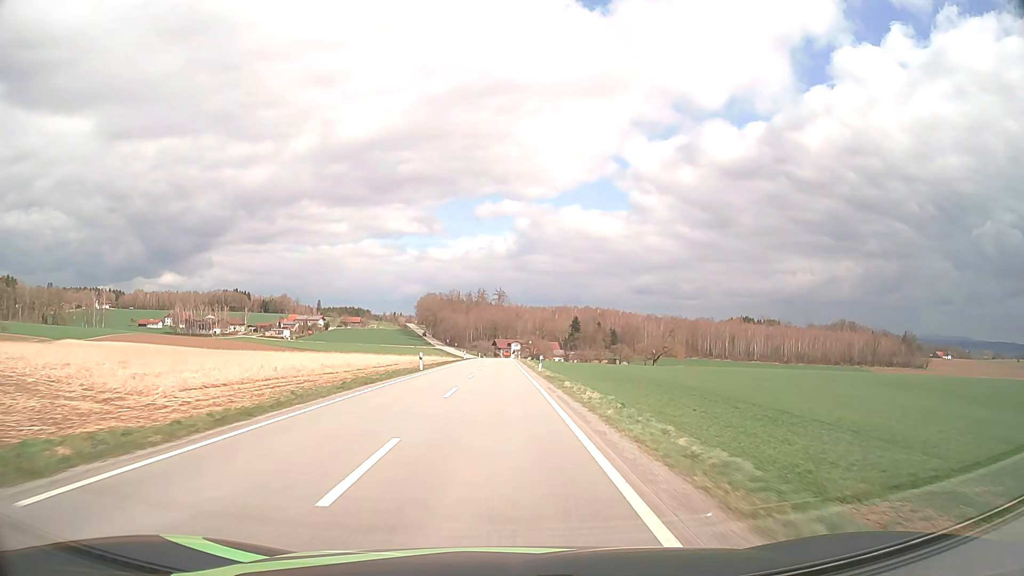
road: tertiary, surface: asphalt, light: Day
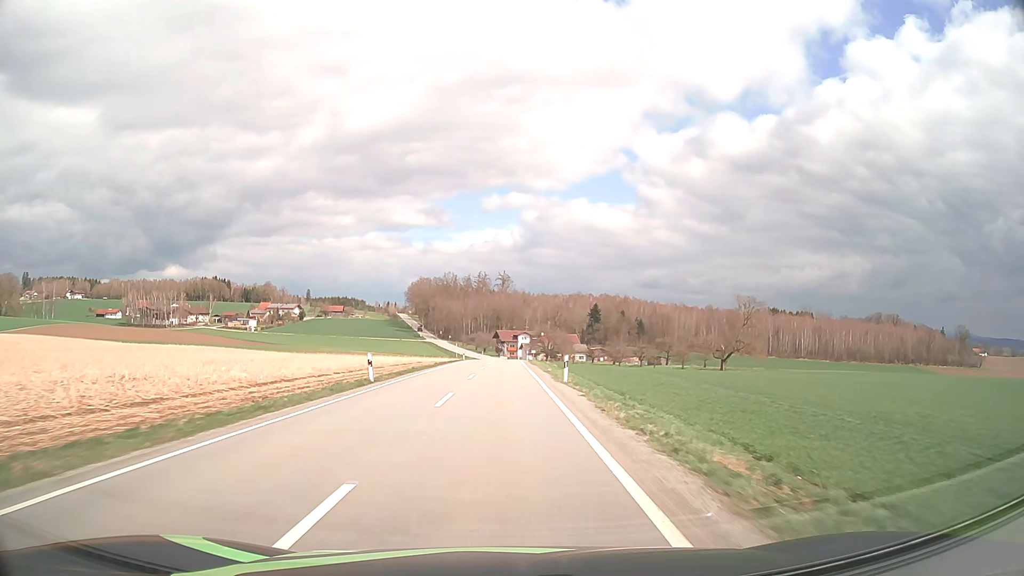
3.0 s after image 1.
(-0.2, +63.1) m; 0°
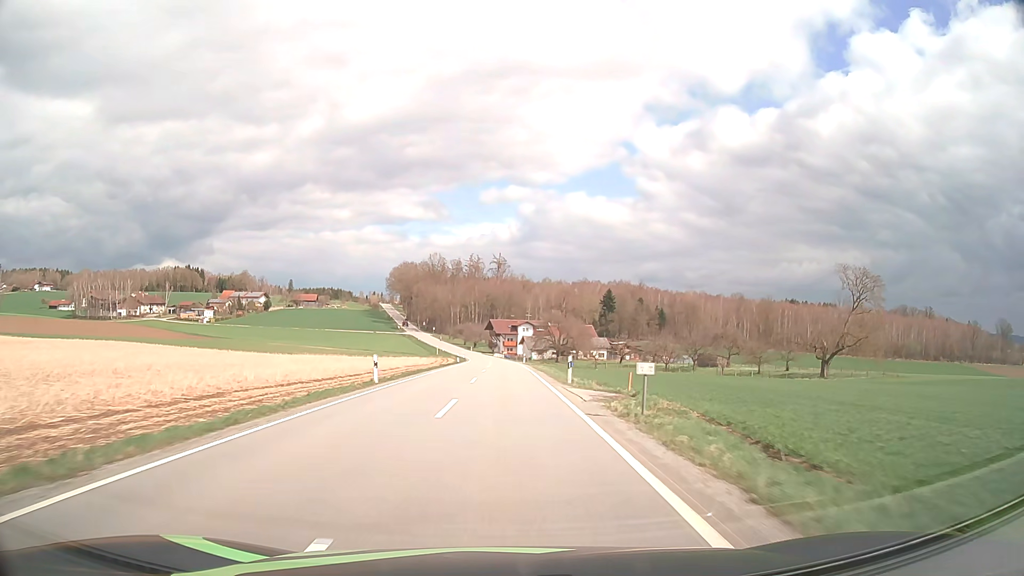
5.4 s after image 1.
(0.0, +49.9) m; 0°
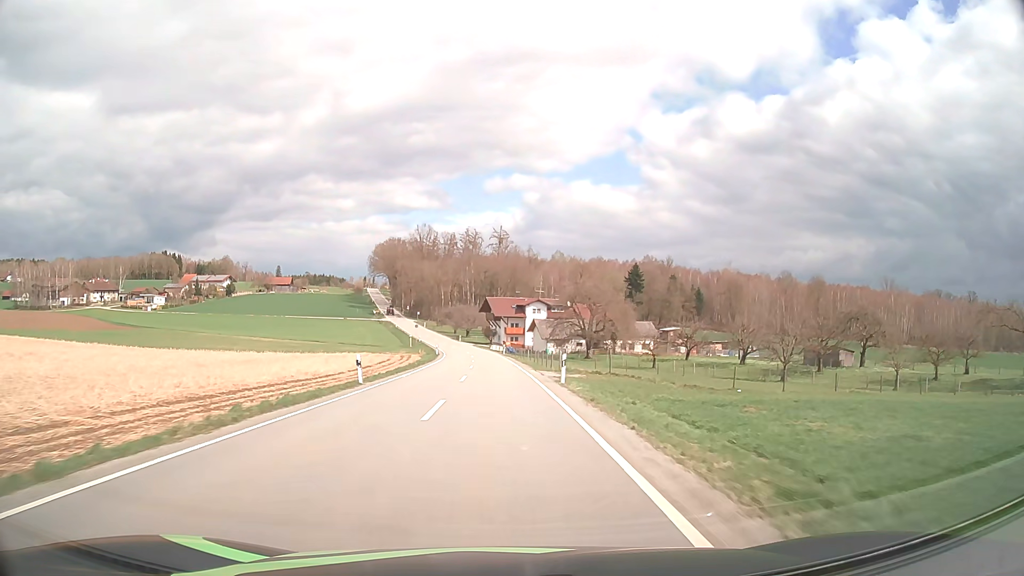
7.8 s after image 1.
(+0.1, +48.3) m; 0°
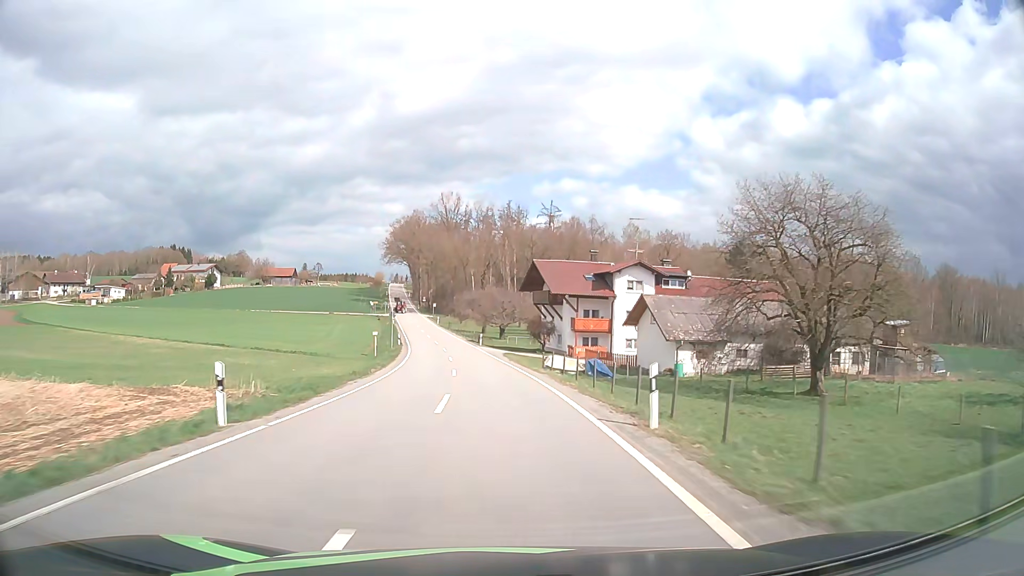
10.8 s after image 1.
(-1.7, +58.7) m; -4°
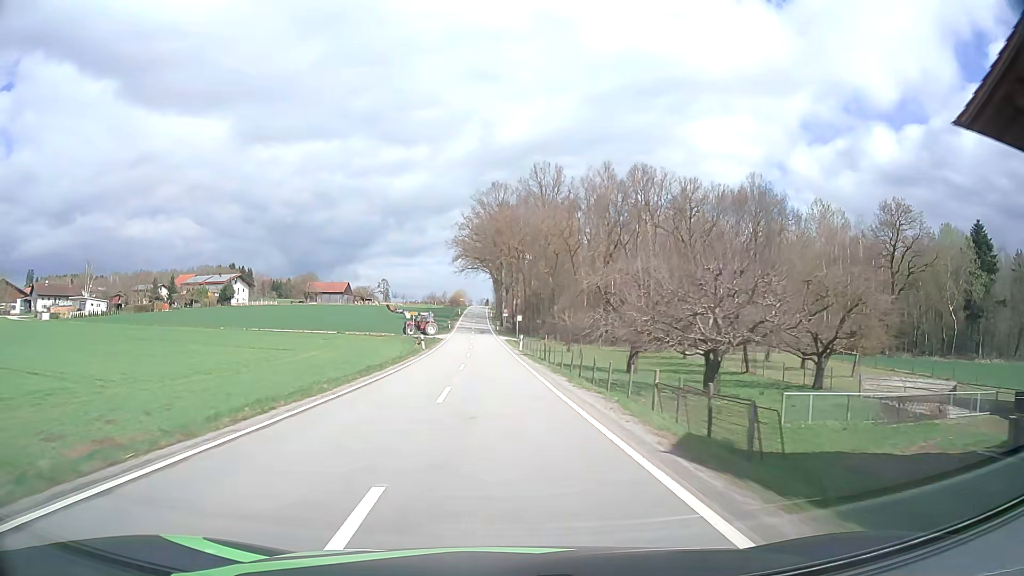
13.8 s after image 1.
(-4.6, +57.7) m; -8°
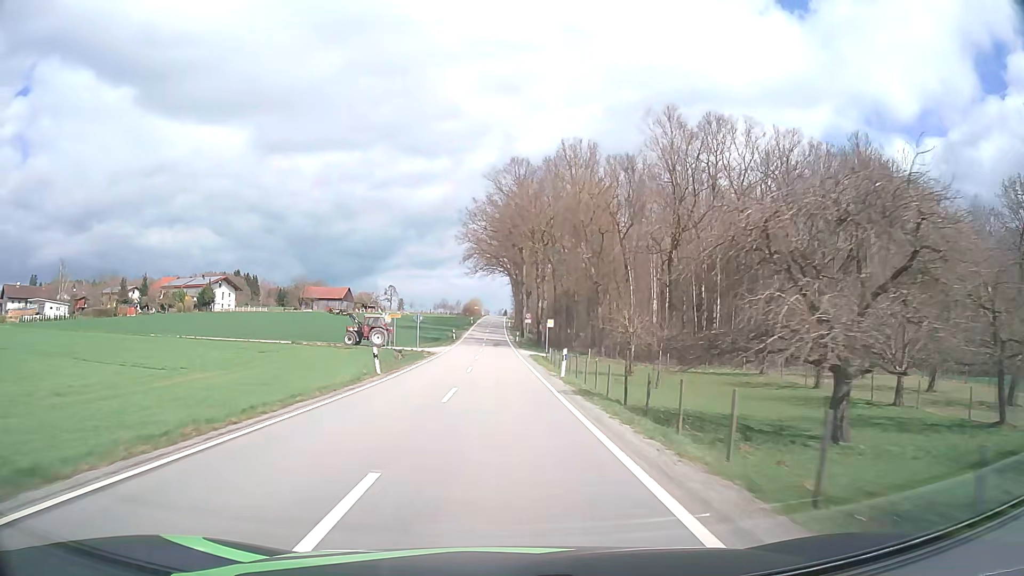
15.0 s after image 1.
(-0.3, +23.2) m; -2°
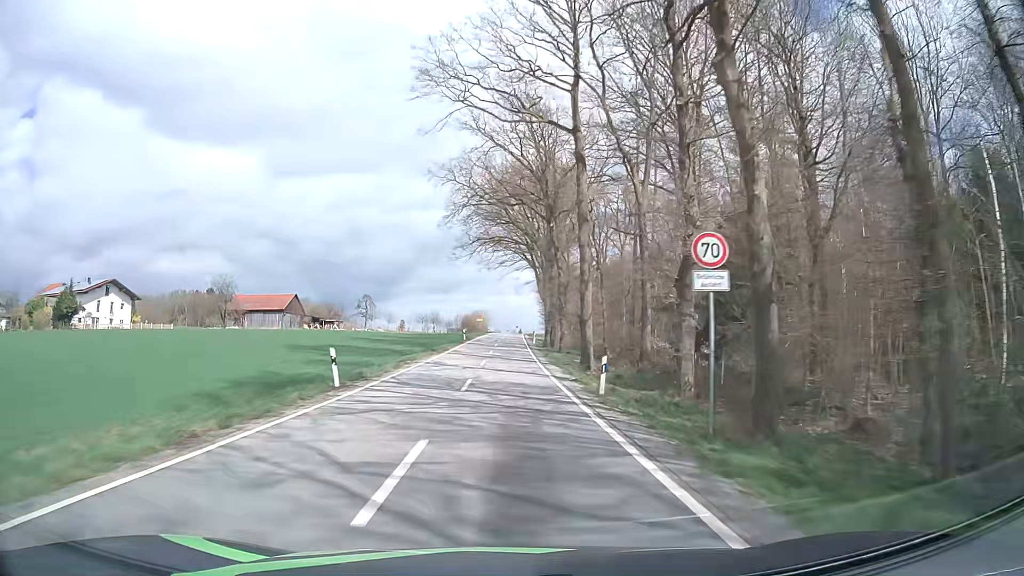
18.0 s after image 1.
(-0.8, +57.3) m; -1°
(0, +10) (0, +20) (0, +30) (0, +40) (0, +50) (0, +60) (0, +70) (0, +80) (+1, +90) (+1, +100) m
